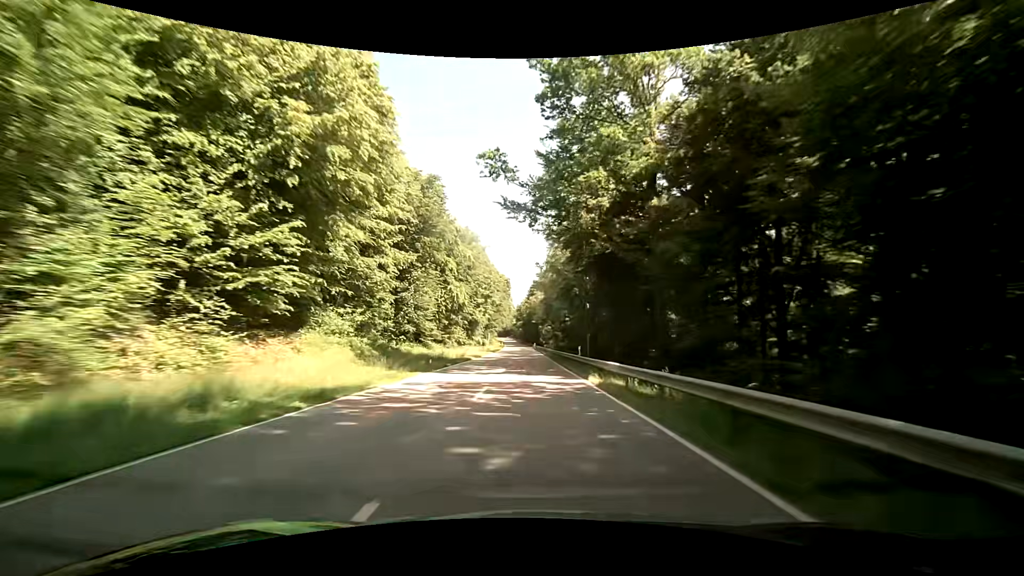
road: secondary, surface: asphalt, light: Day
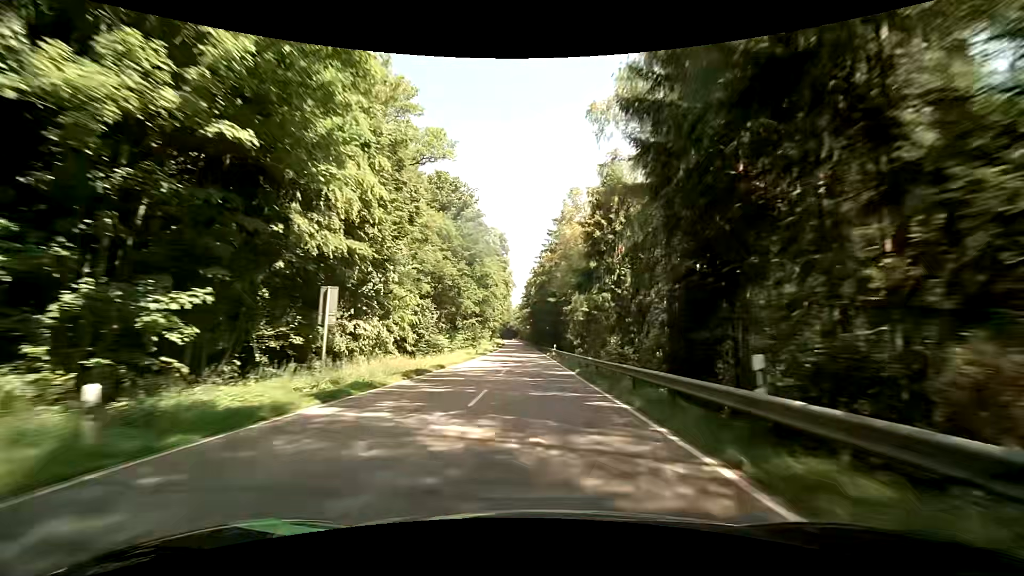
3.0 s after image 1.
(-0.4, +73.3) m; -1°
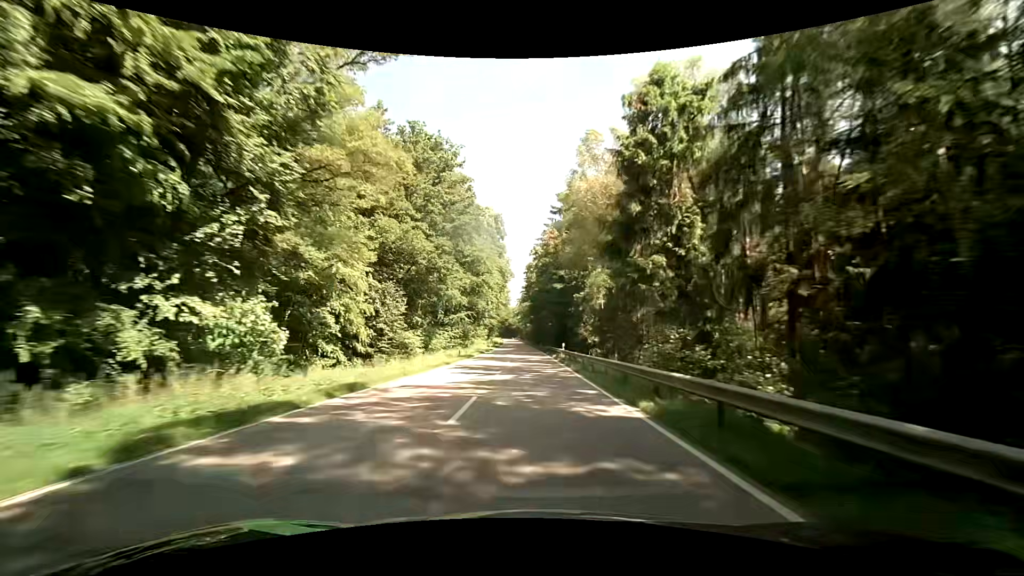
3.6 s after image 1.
(0.0, +14.7) m; 0°
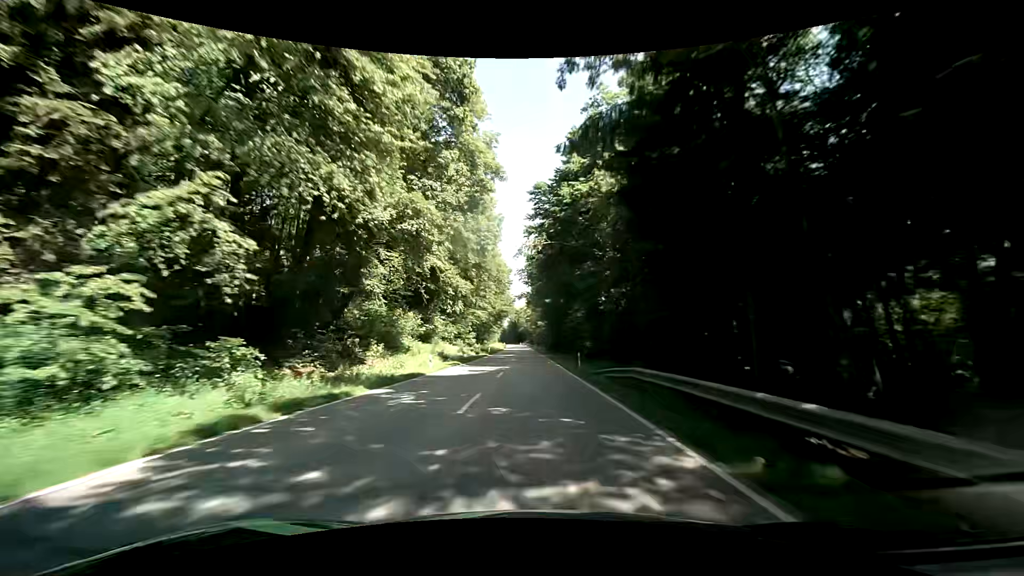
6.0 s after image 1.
(-0.8, +58.5) m; -2°
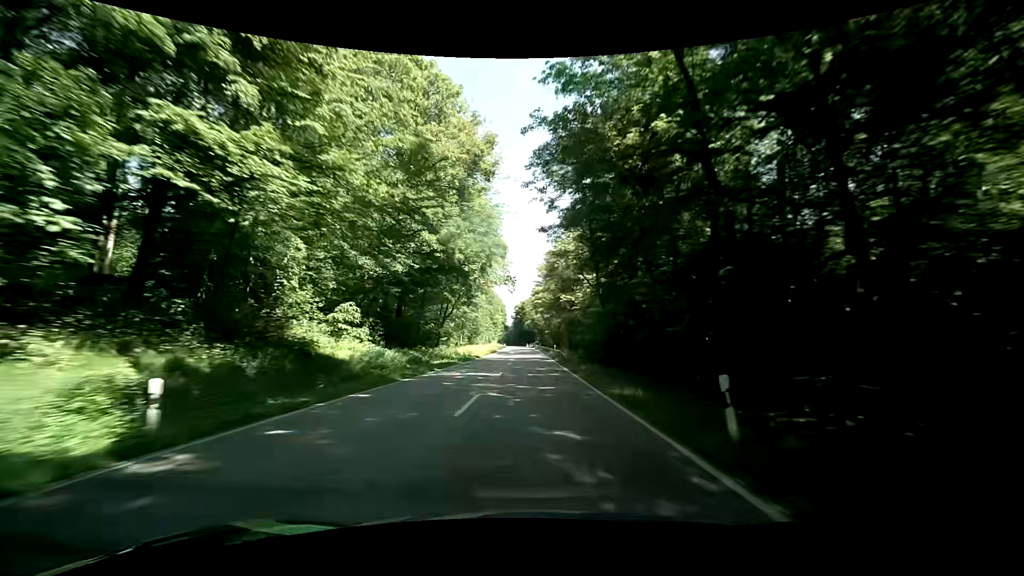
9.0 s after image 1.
(-0.1, +72.7) m; -1°
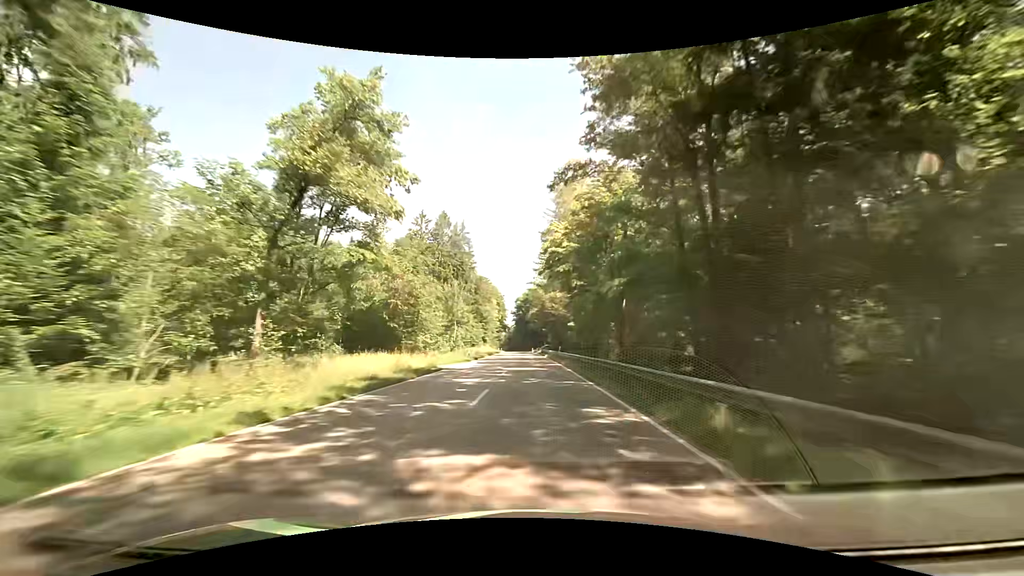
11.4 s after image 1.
(+0.1, +58.0) m; 0°
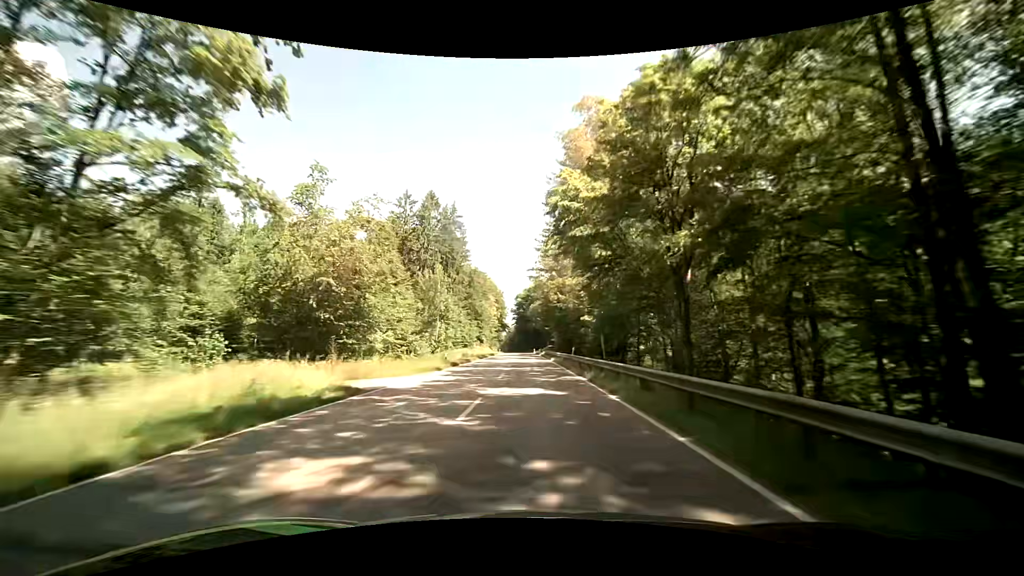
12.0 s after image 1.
(-0.1, +14.5) m; 0°
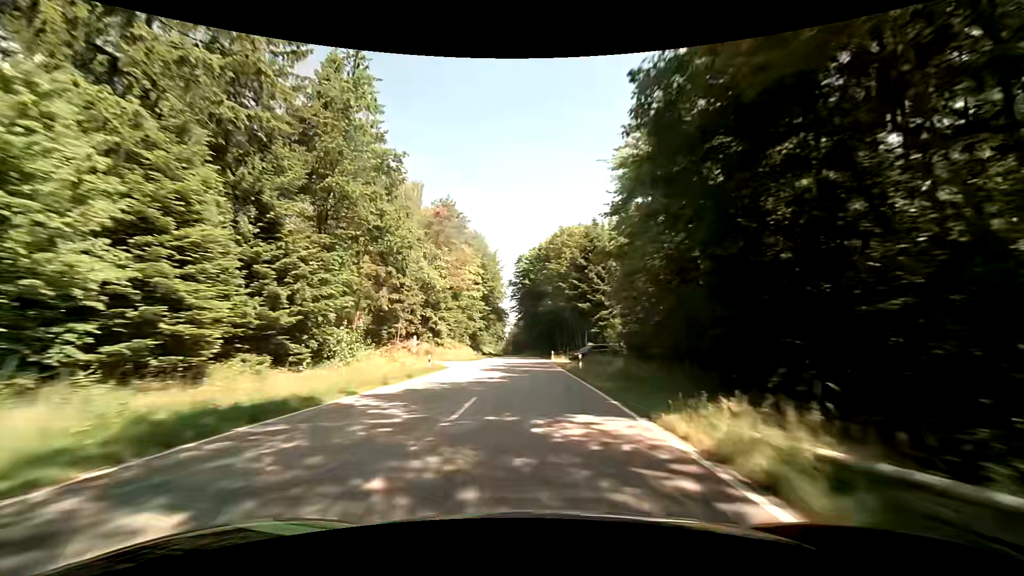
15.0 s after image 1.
(-0.7, +71.8) m; -1°
(0, +10) (0, +20) (0, +30) (0, +40) (0, +50) (0, +60) (0, +70) (-1, +80) (-1, +90) (-1, +100) m
